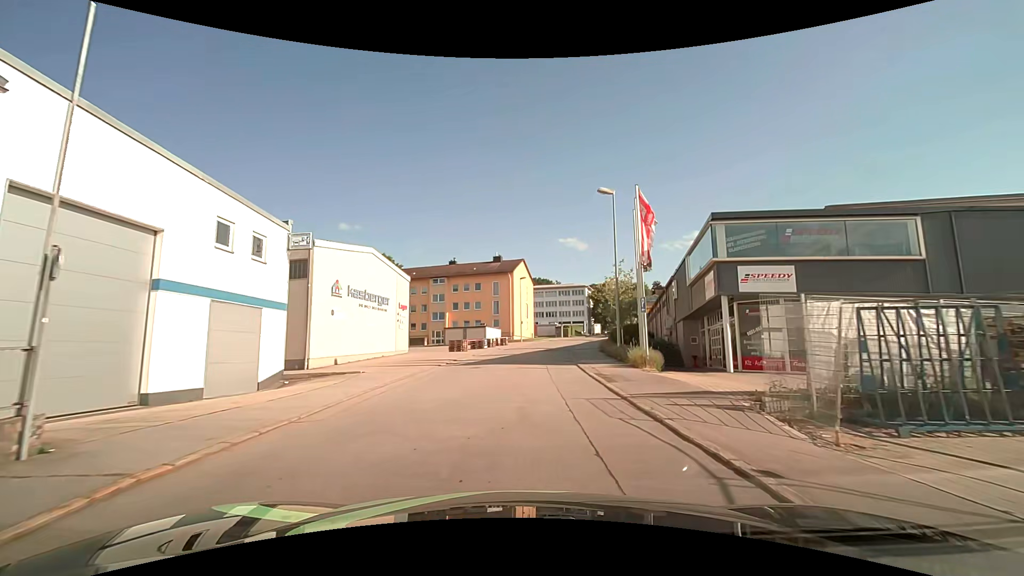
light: Day
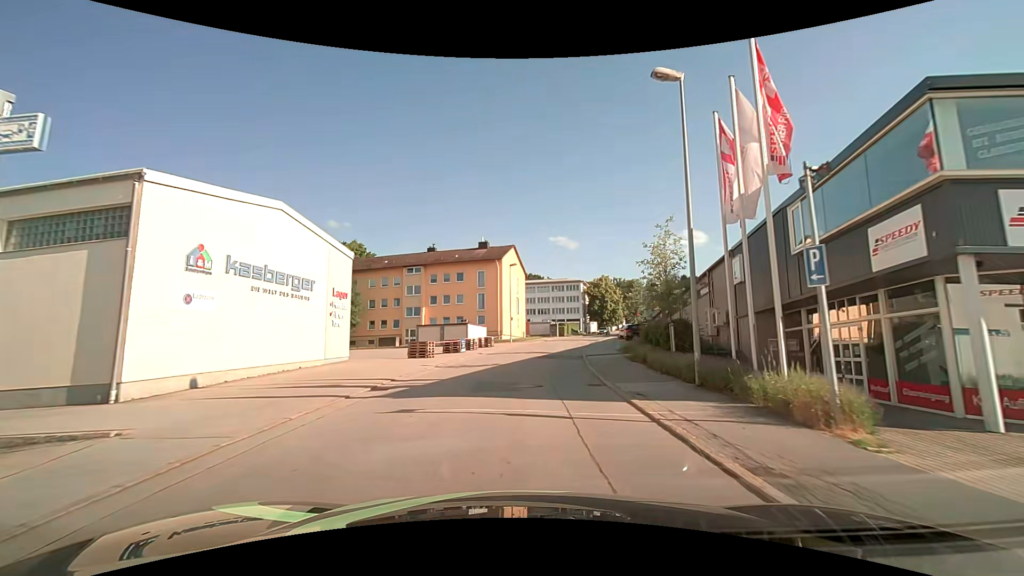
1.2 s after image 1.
(+0.2, +11.2) m; +1°
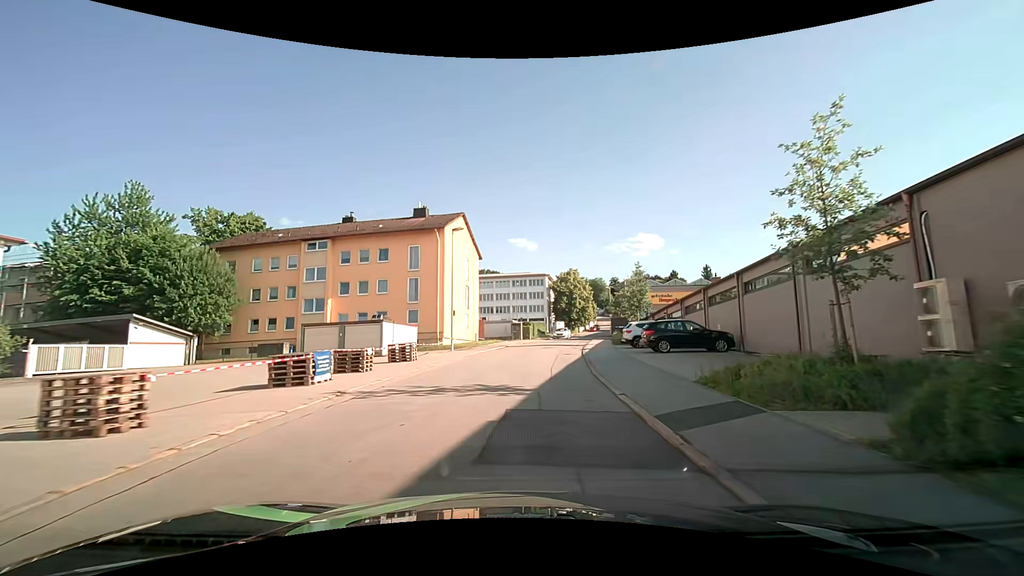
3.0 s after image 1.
(+0.7, +18.6) m; +5°
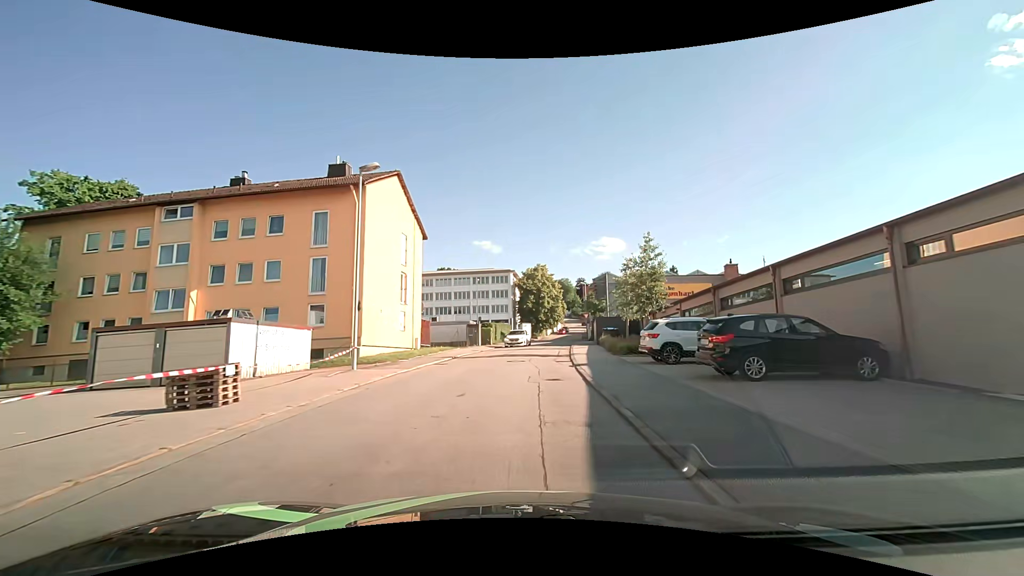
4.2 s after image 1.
(+0.5, +12.7) m; +4°
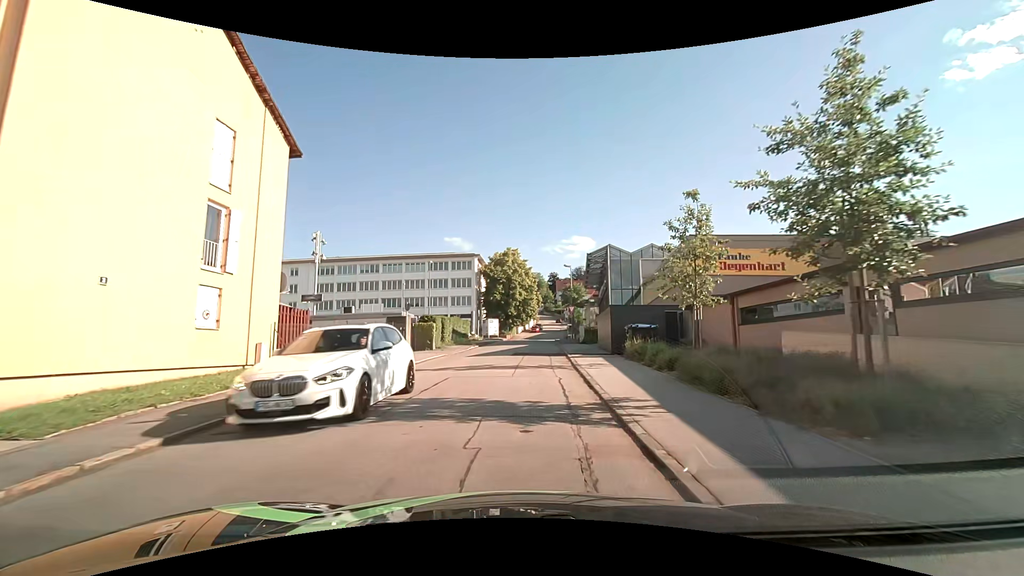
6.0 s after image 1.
(+0.7, +18.1) m; +3°
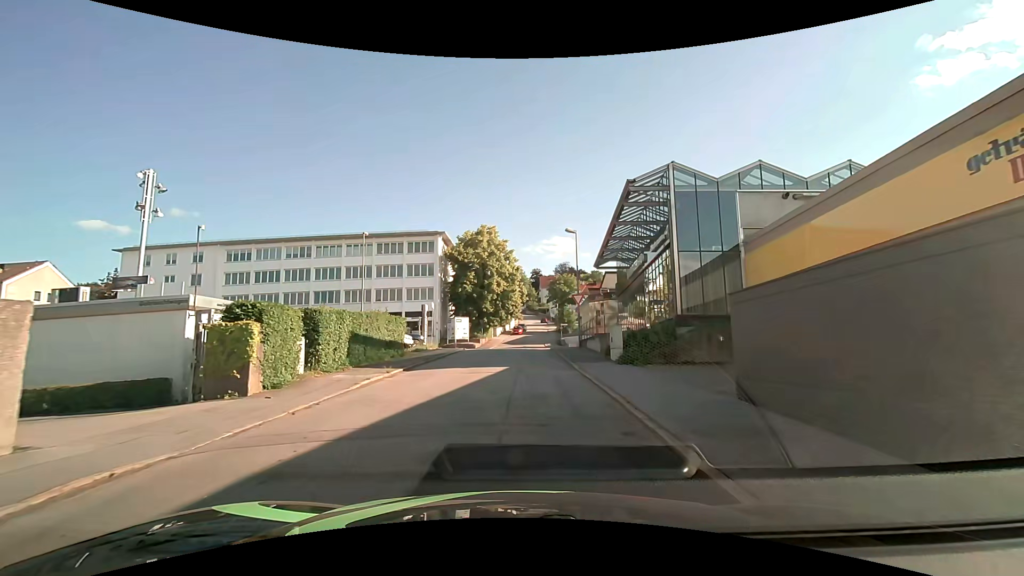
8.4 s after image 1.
(+0.7, +19.7) m; +4°
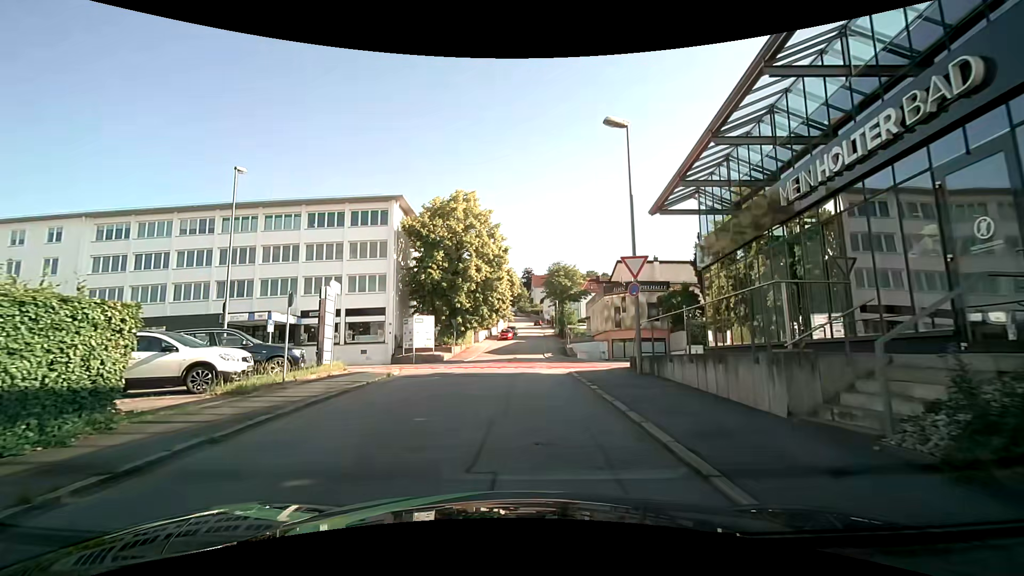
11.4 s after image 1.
(+0.1, +18.1) m; +2°
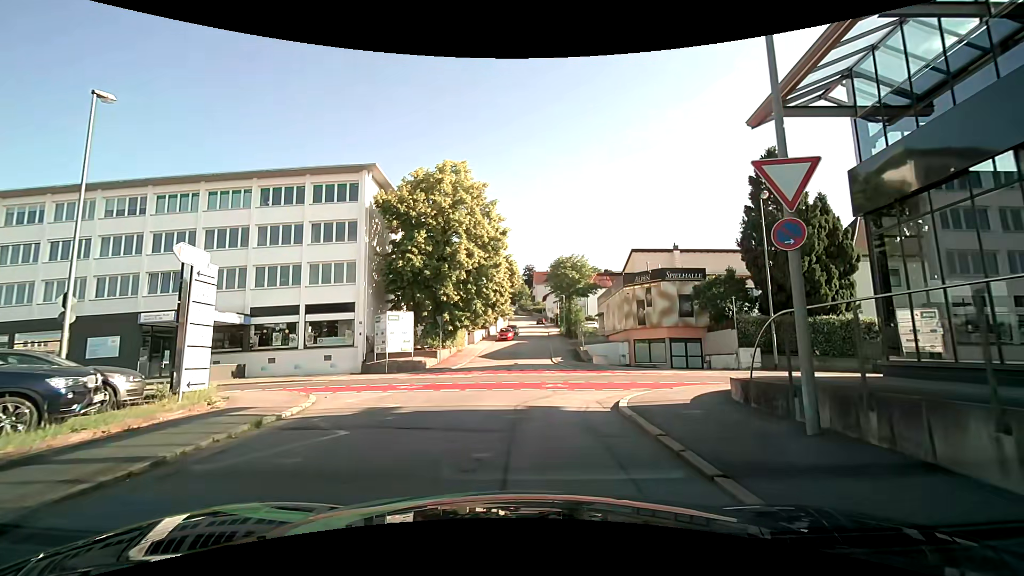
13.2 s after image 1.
(-0.1, +8.4) m; 0°
